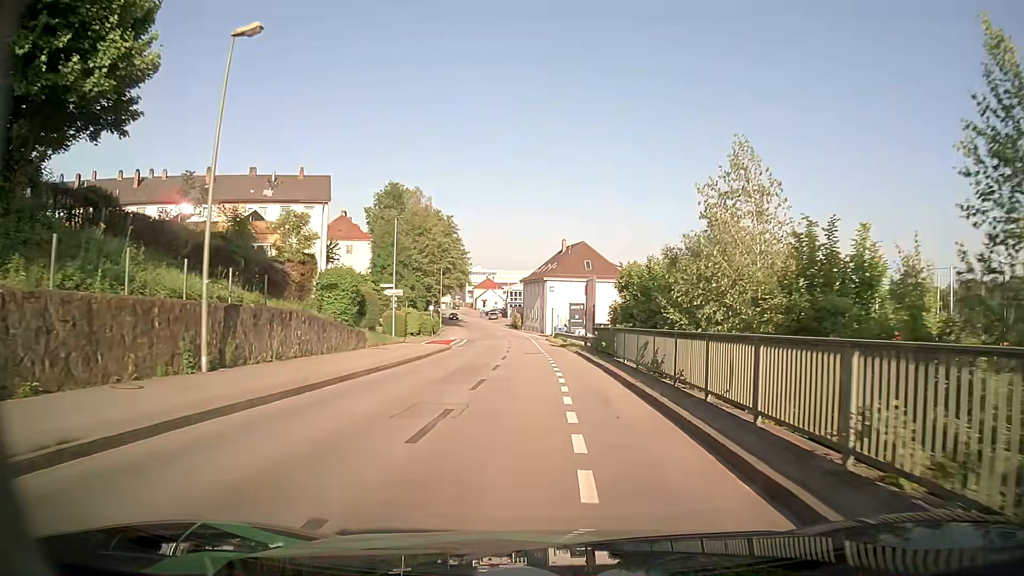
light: Day
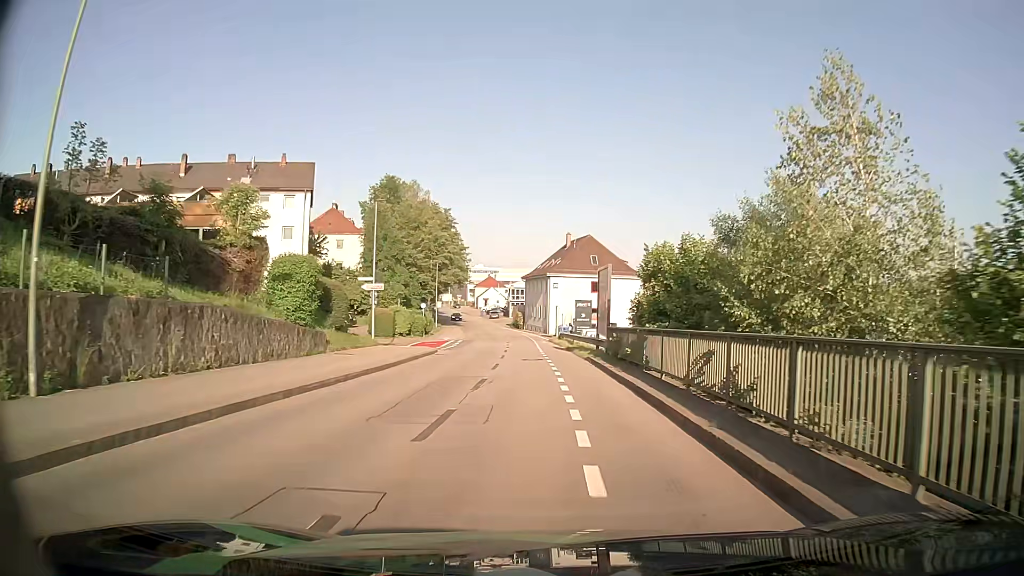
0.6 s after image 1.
(0.0, +5.9) m; -1°
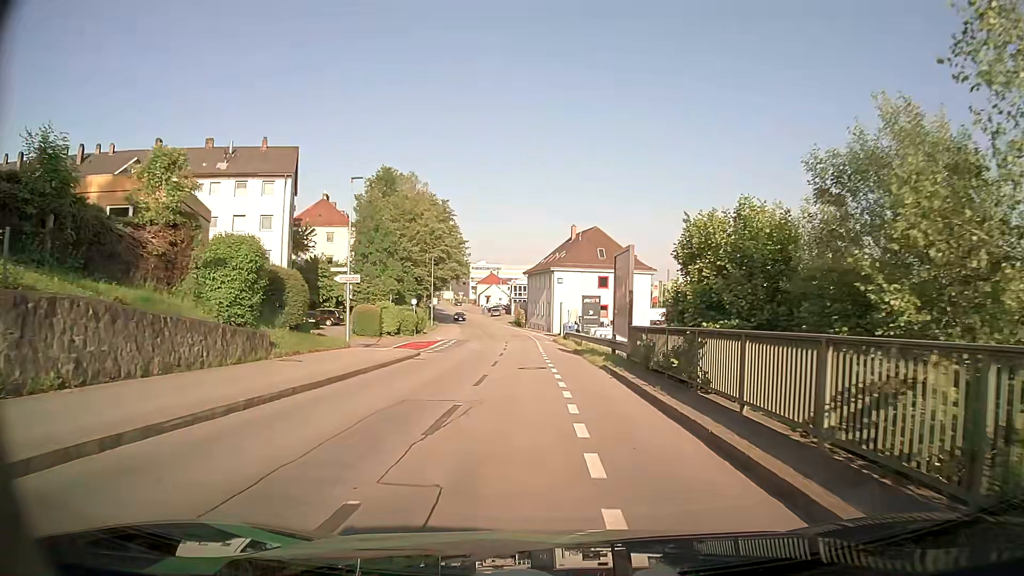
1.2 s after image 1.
(0.0, +5.5) m; 0°
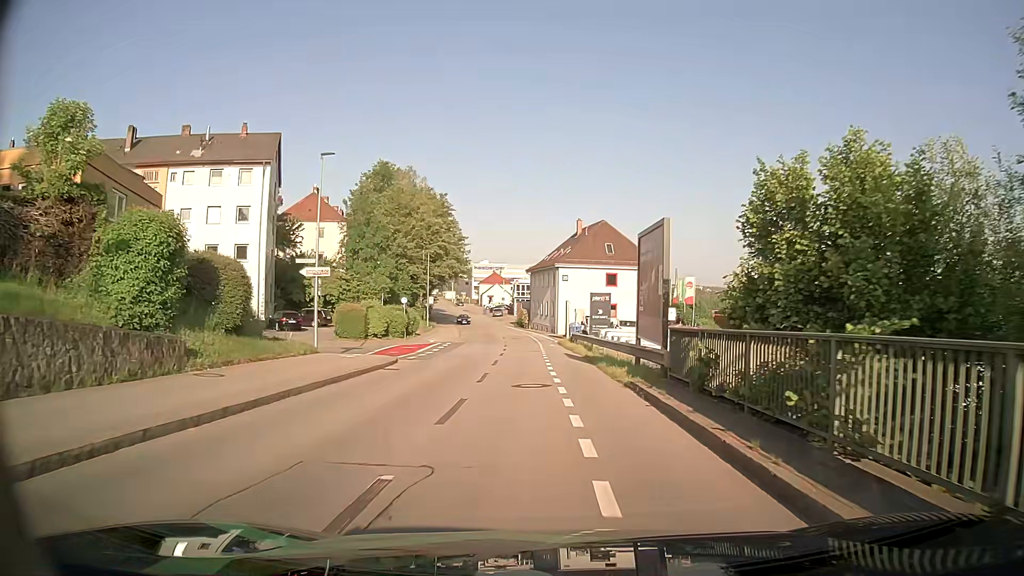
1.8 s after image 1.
(0.0, +5.1) m; -1°
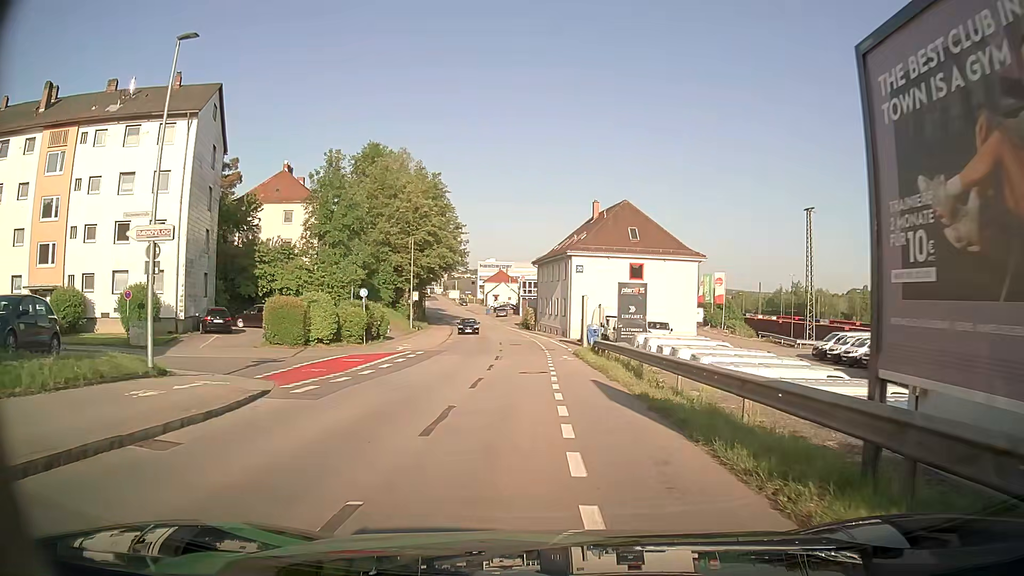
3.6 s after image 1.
(-0.1, +12.8) m; -1°
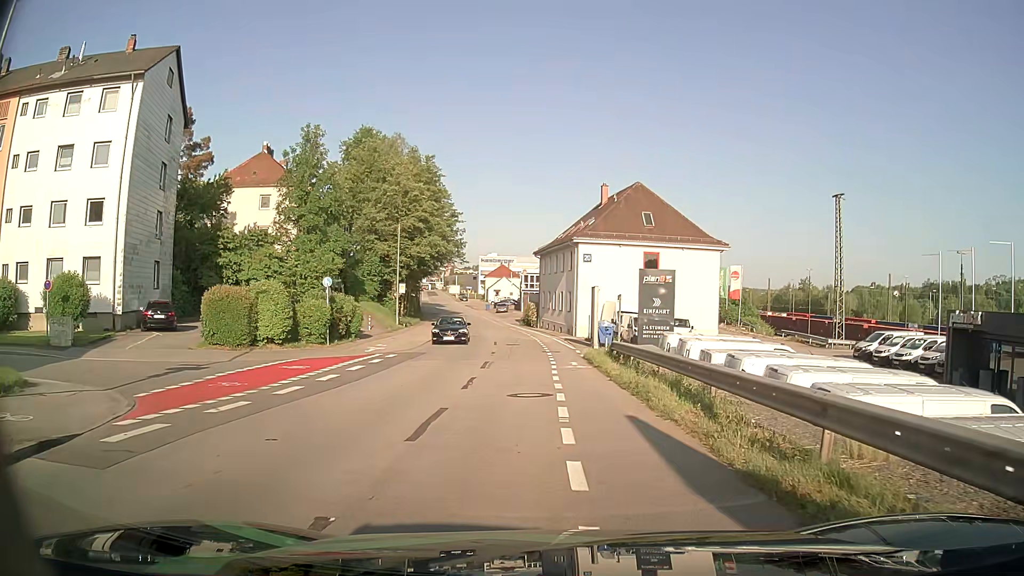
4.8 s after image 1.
(-0.1, +6.4) m; -1°
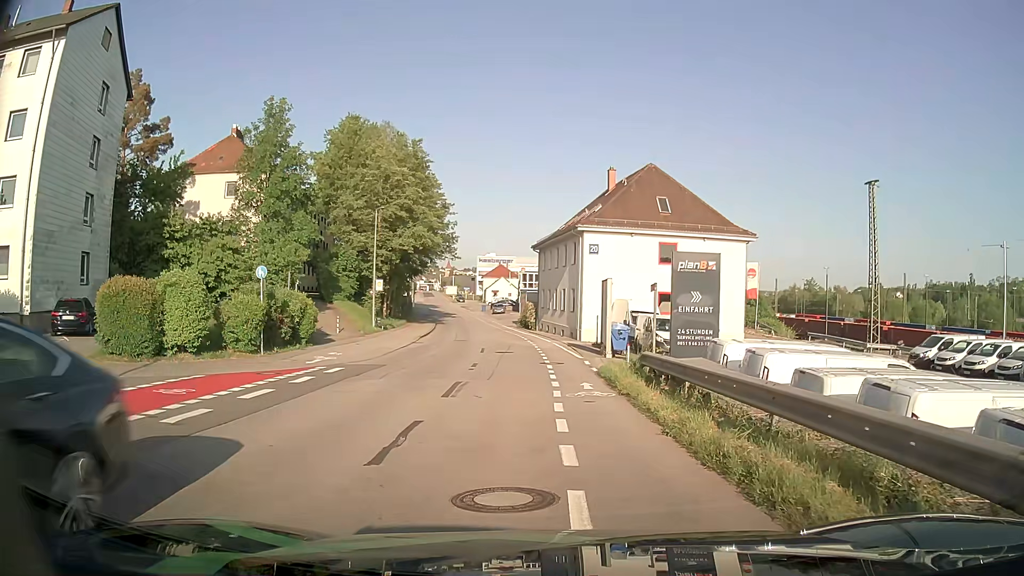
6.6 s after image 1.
(+0.1, +6.9) m; 0°
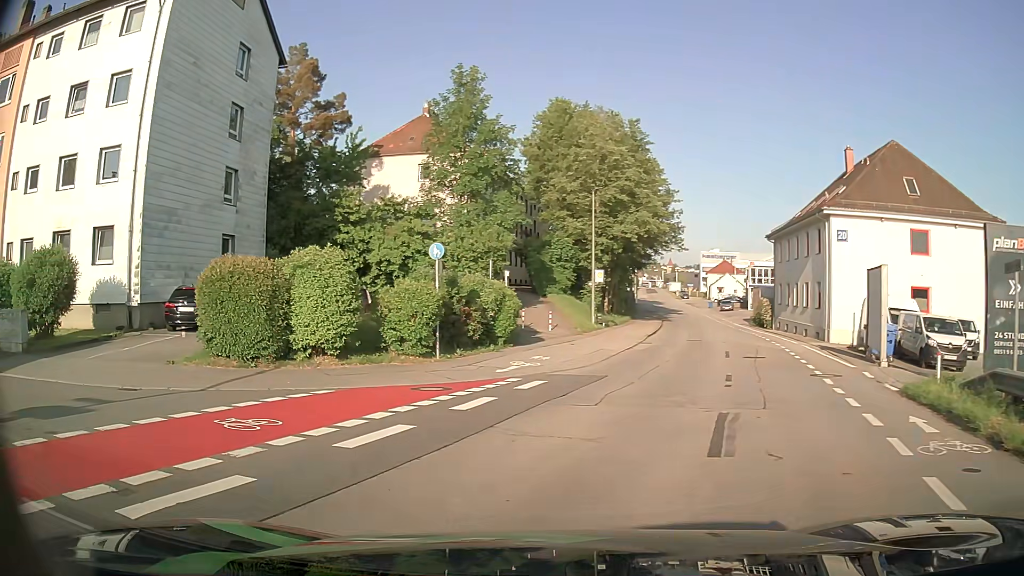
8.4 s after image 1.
(-0.6, +5.7) m; -17°
